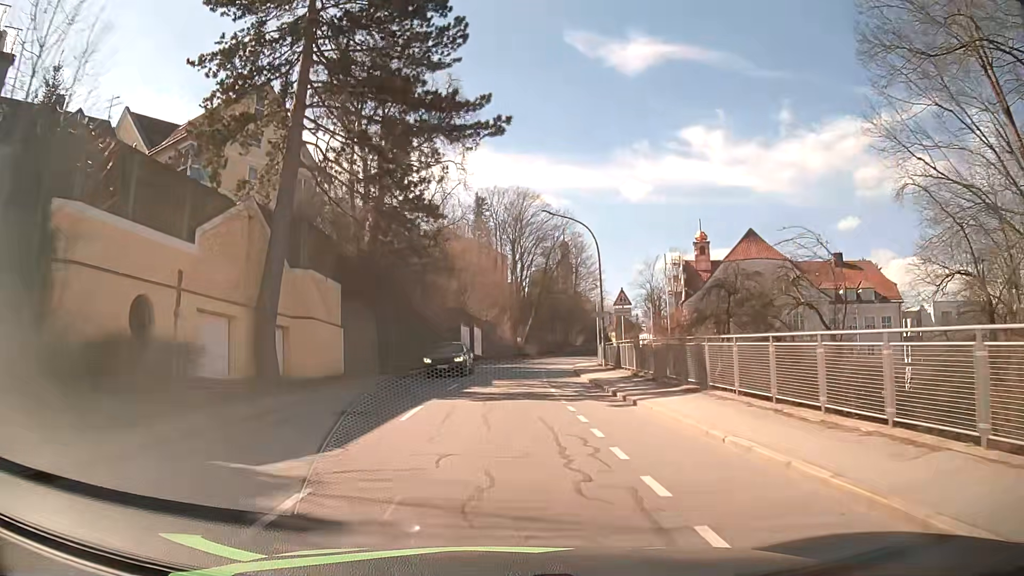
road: tertiary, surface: asphalt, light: Day
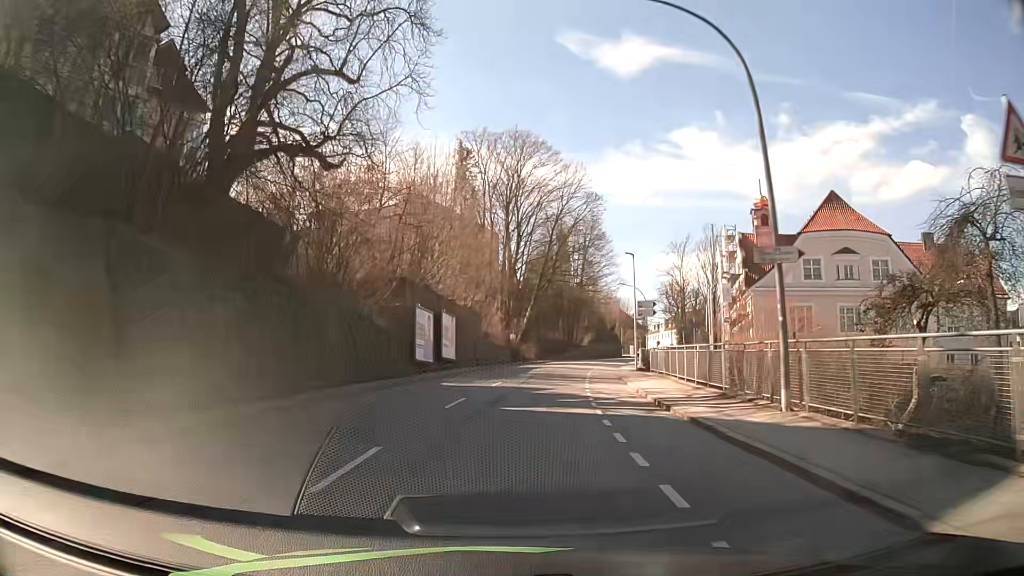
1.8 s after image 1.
(+0.2, +24.6) m; +1°
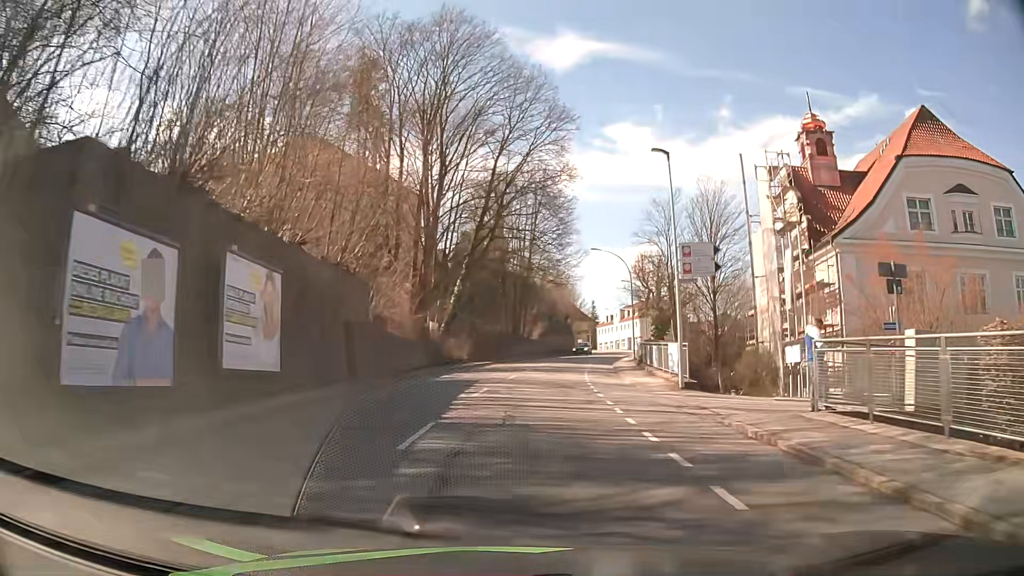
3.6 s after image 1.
(+1.1, +24.5) m; +6°
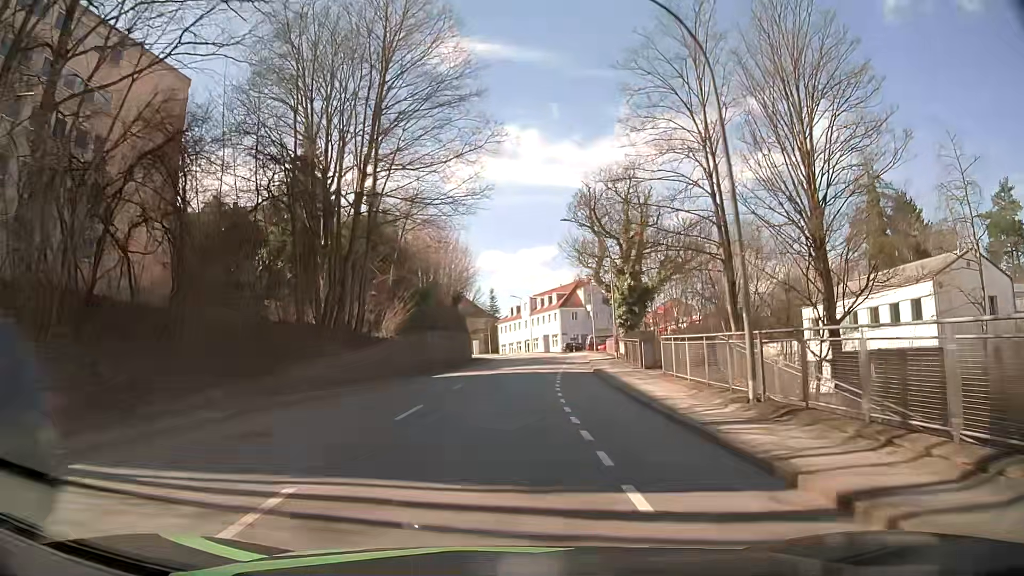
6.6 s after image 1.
(+3.3, +41.0) m; +9°
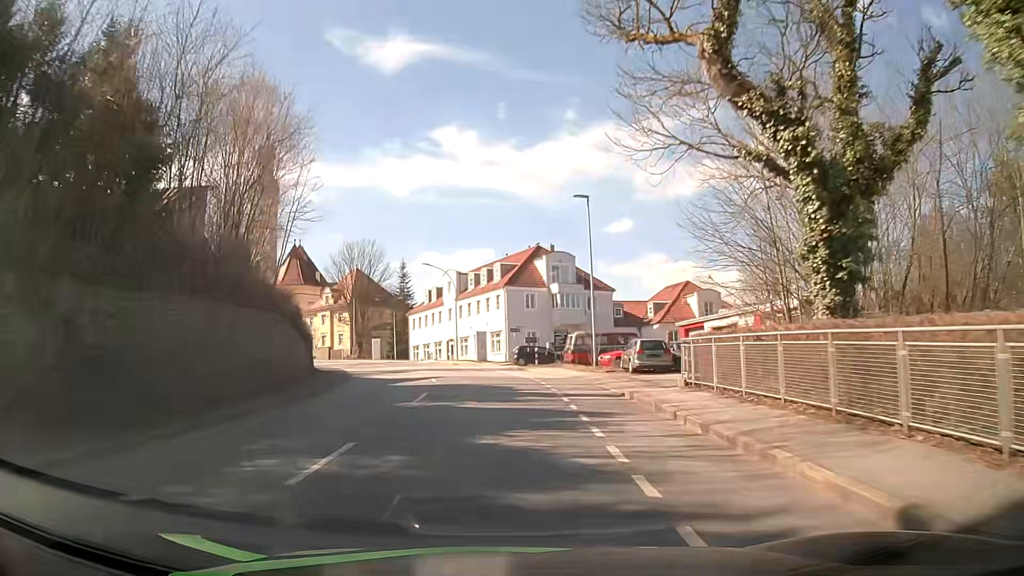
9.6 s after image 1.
(+2.1, +41.7) m; +6°
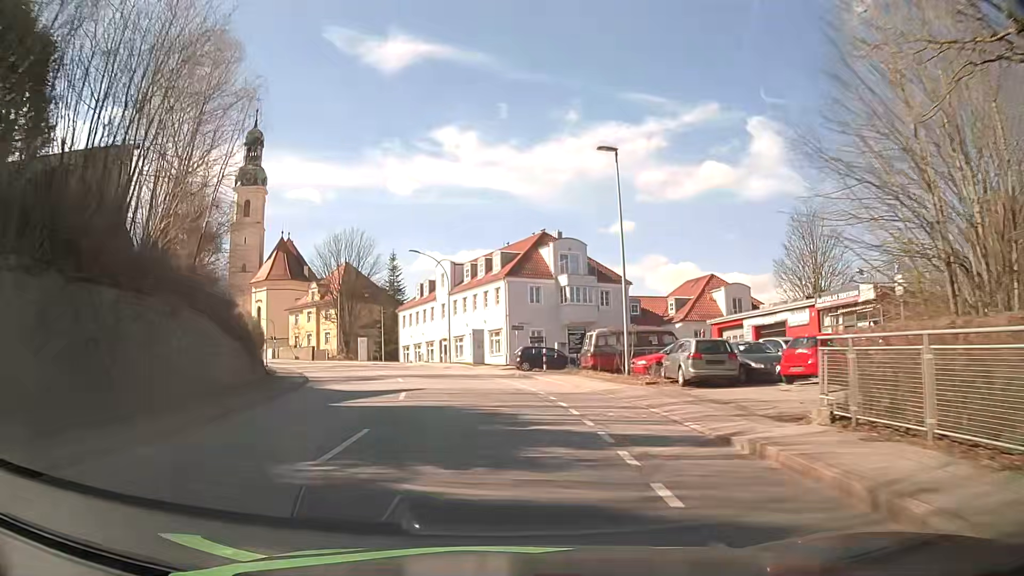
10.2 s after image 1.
(-0.1, +8.4) m; -1°
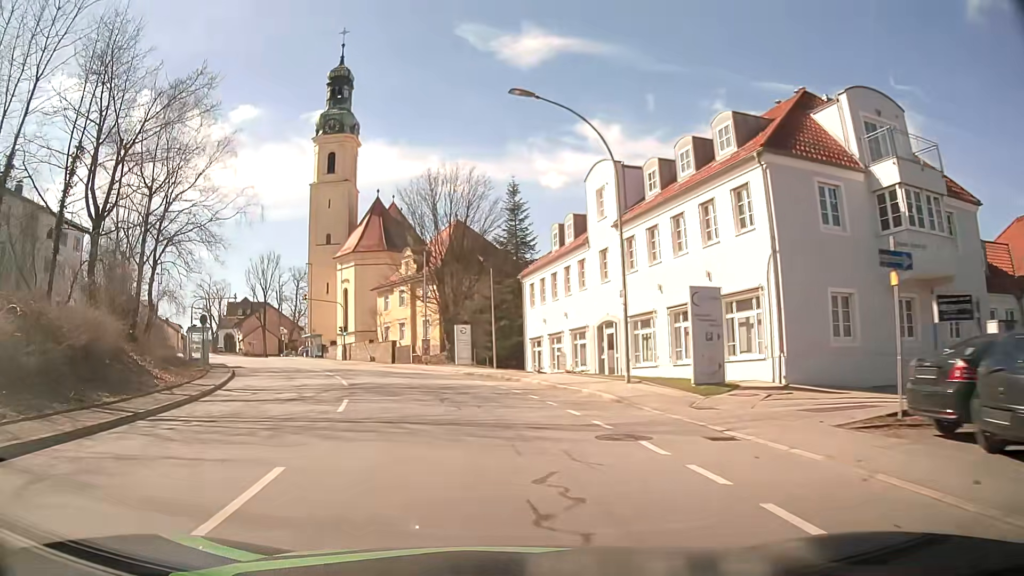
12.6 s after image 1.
(-2.6, +32.3) m; -12°
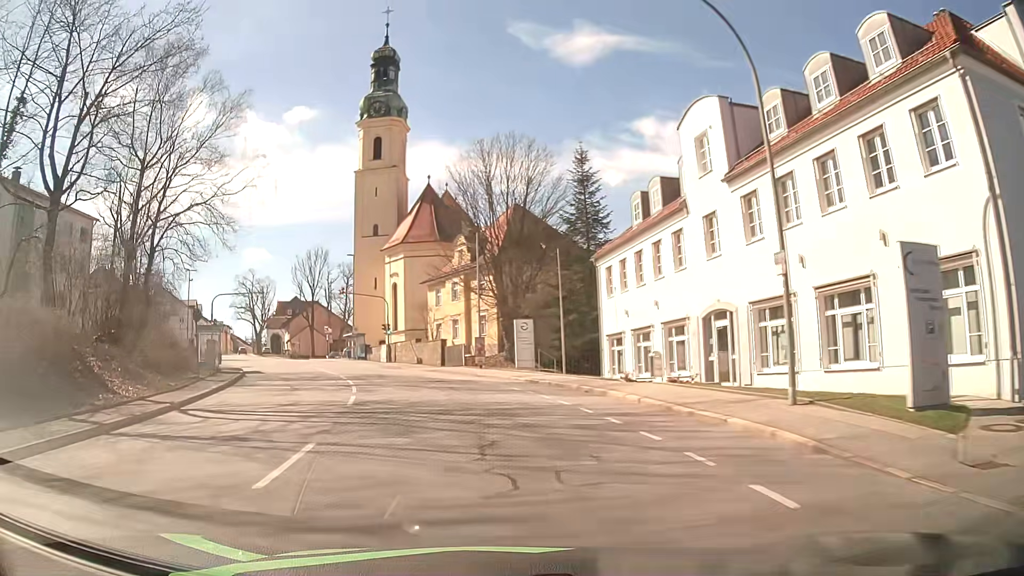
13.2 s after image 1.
(-0.4, +7.8) m; -5°
(-1, +10) (-2, +20) (-5, +30) (-8, +39) (-12, +48) (-17, +57) (-22, +65) (-27, +74) (-33, +82) (-38, +91) m
